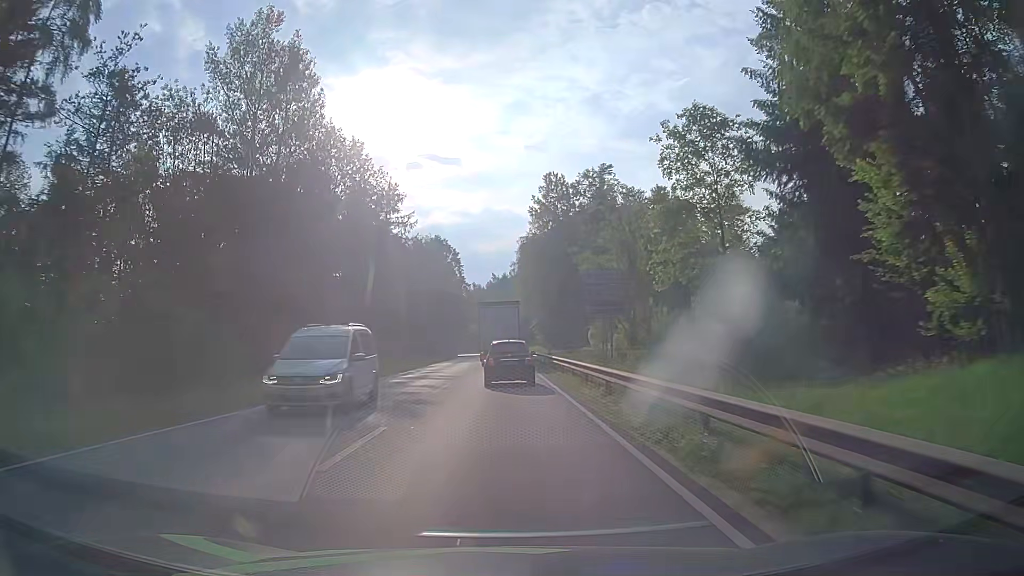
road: primary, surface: asphalt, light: Day
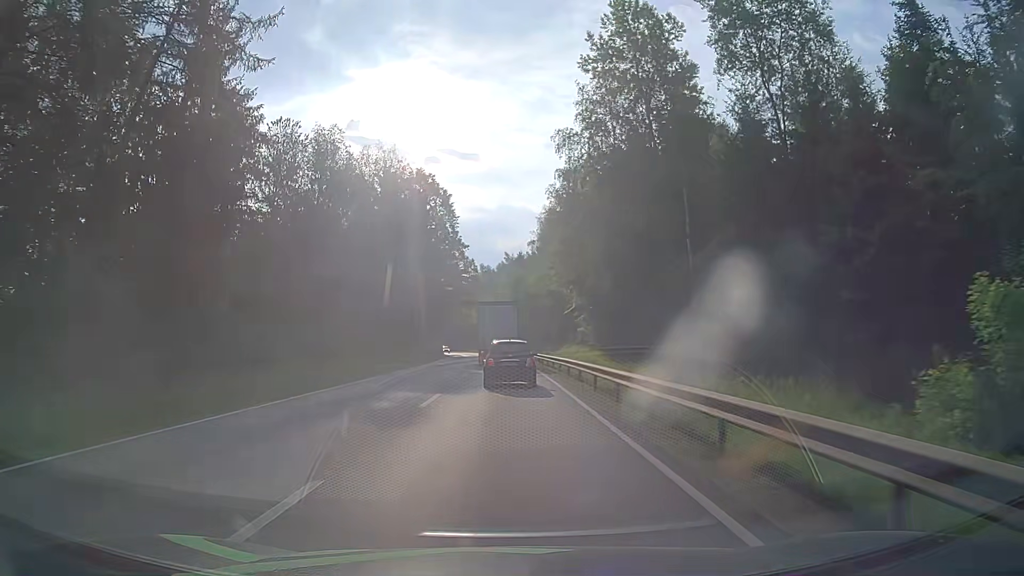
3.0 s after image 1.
(-0.4, +52.6) m; -1°
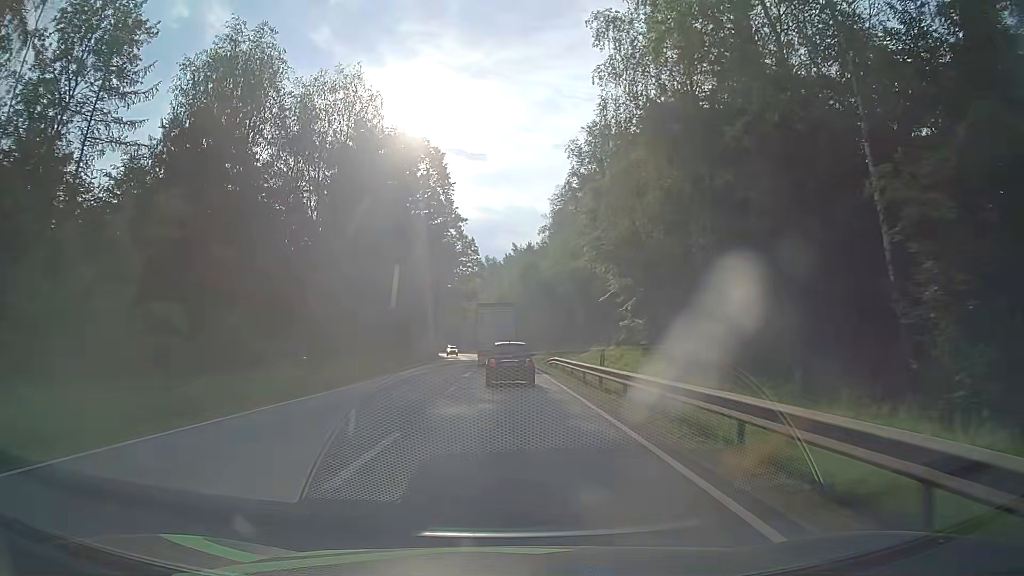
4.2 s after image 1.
(-0.2, +20.1) m; -1°
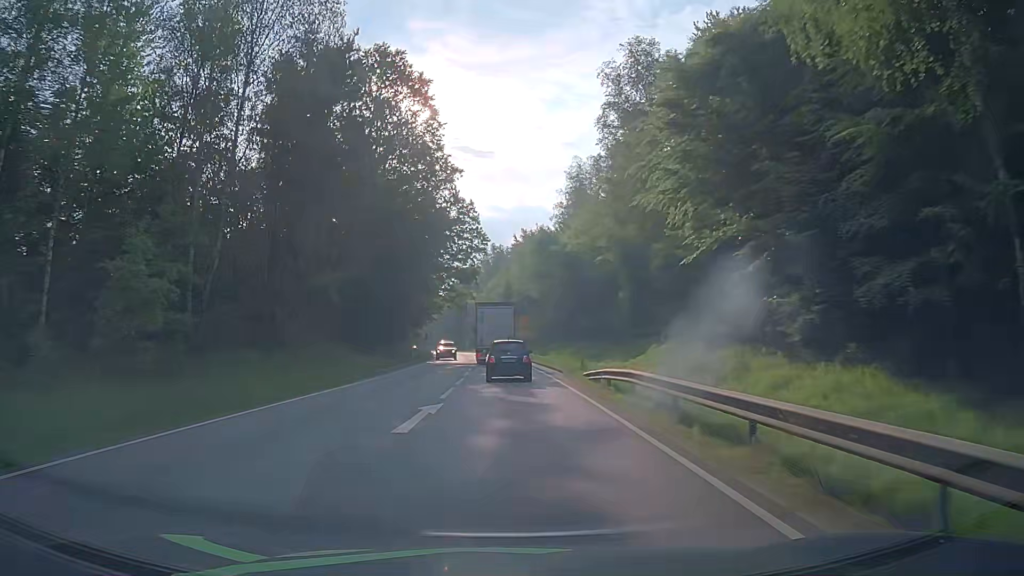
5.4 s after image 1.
(-0.1, +20.1) m; 0°
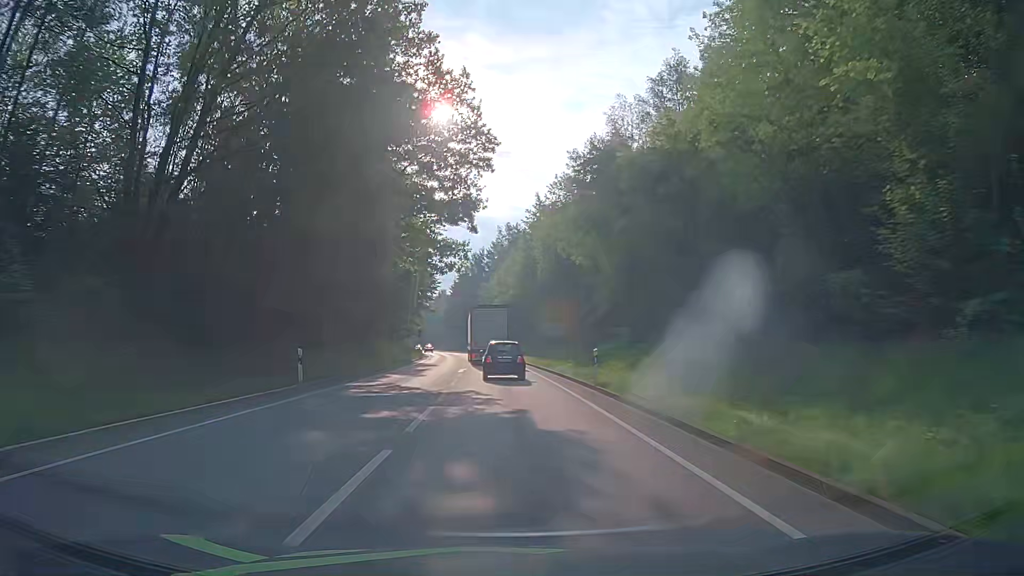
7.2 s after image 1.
(-0.5, +30.4) m; -1°
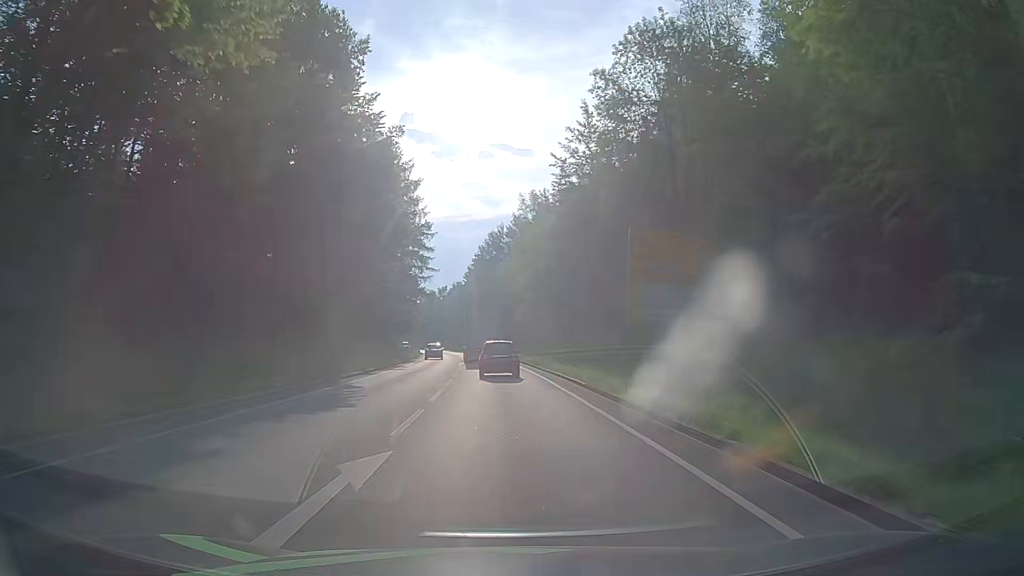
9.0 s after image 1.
(-0.8, +30.5) m; -2°
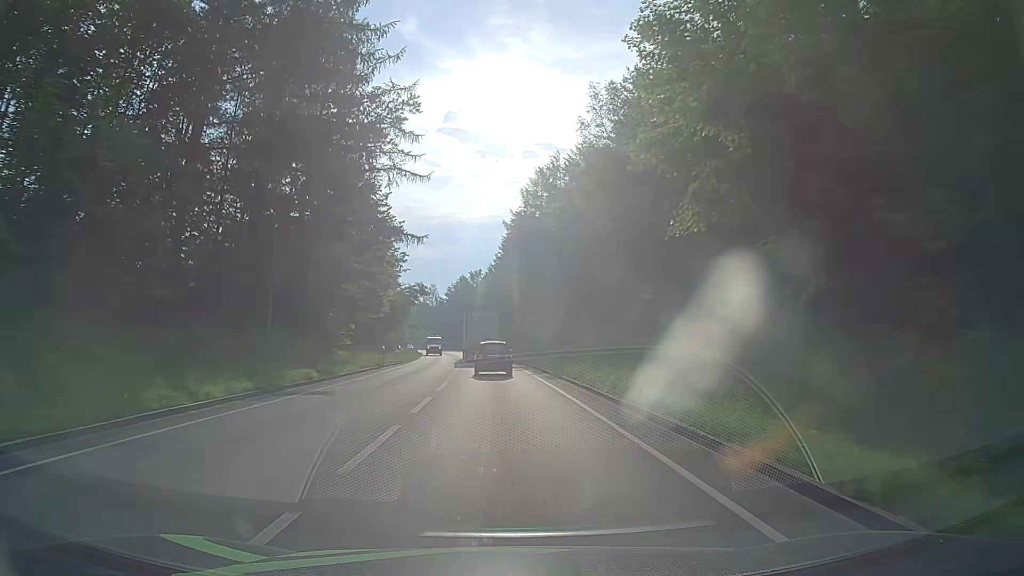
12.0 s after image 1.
(-1.8, +50.9) m; -4°
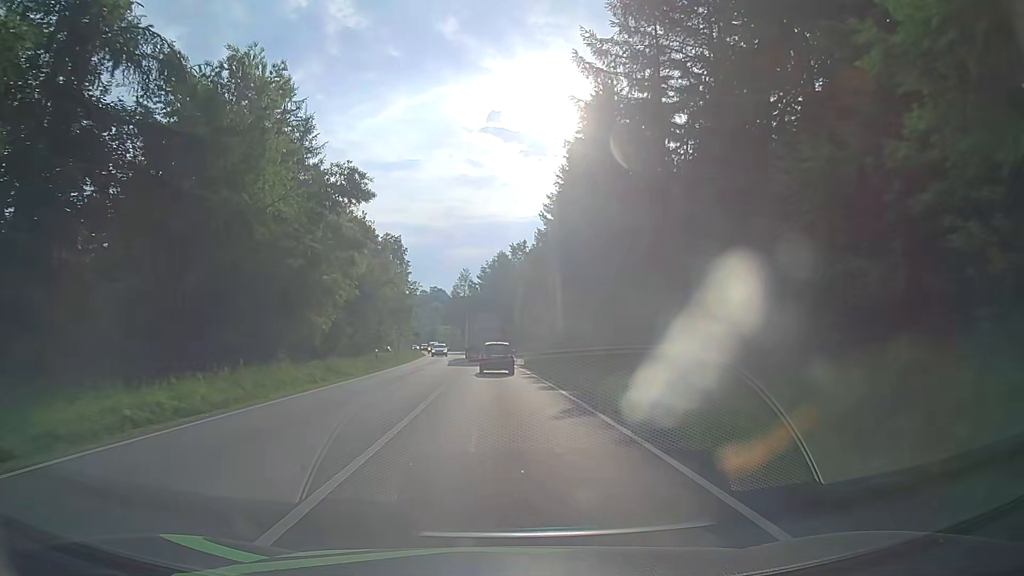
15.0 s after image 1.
(-1.8, +50.9) m; -4°
(0, +10) (0, +20) (-1, +30) (-1, +40) (-2, +50) (-3, +60) (-4, +70) (-5, +80) (-6, +90) (-7, +100) m
